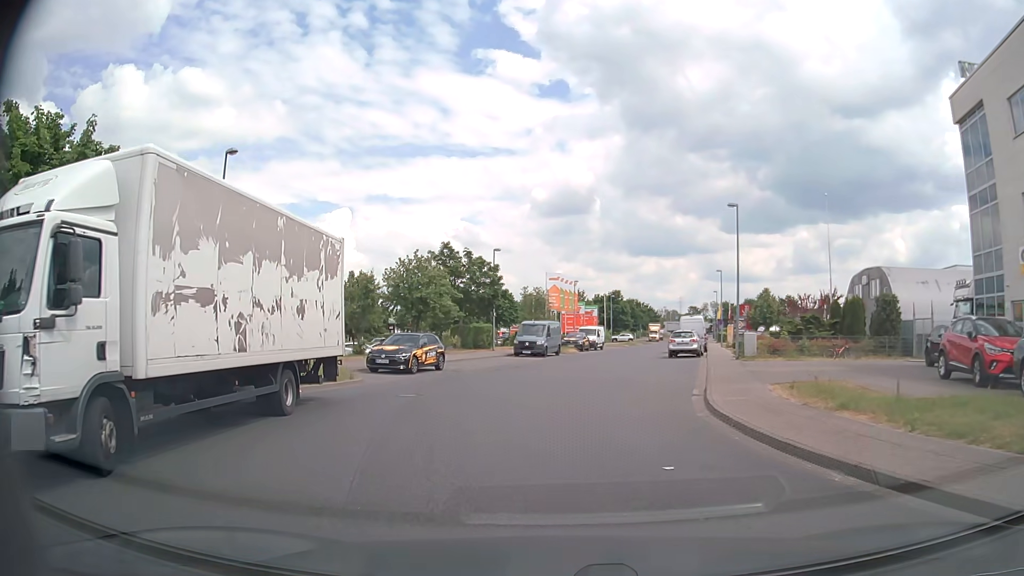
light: Day
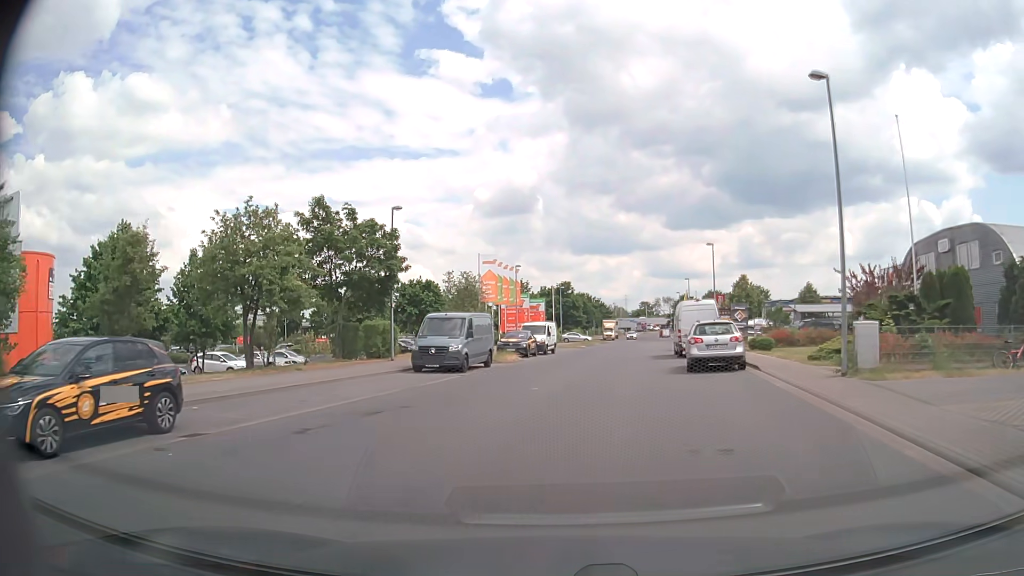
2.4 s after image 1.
(+0.2, +17.6) m; +3°
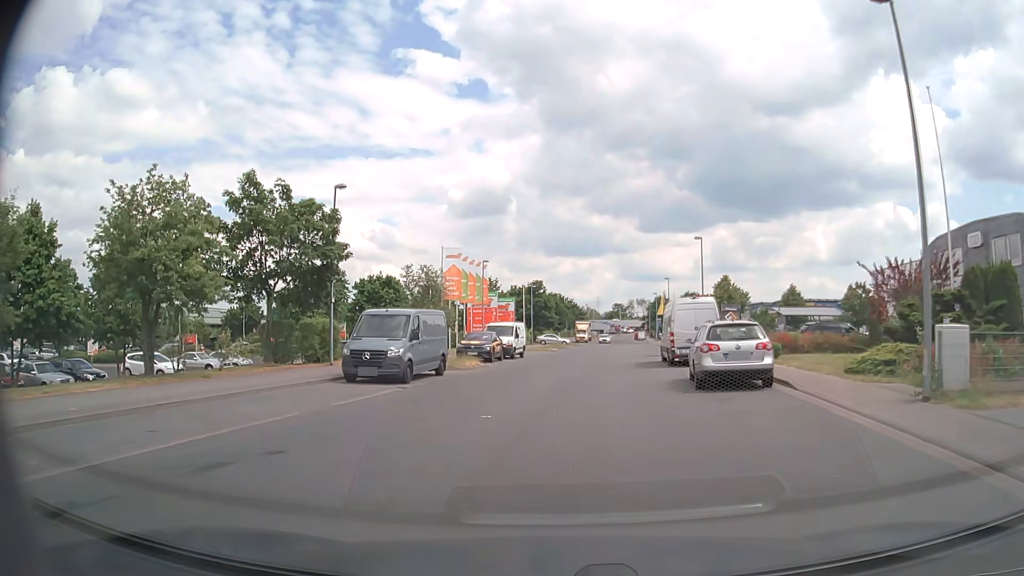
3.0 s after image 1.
(+0.1, +5.1) m; +2°
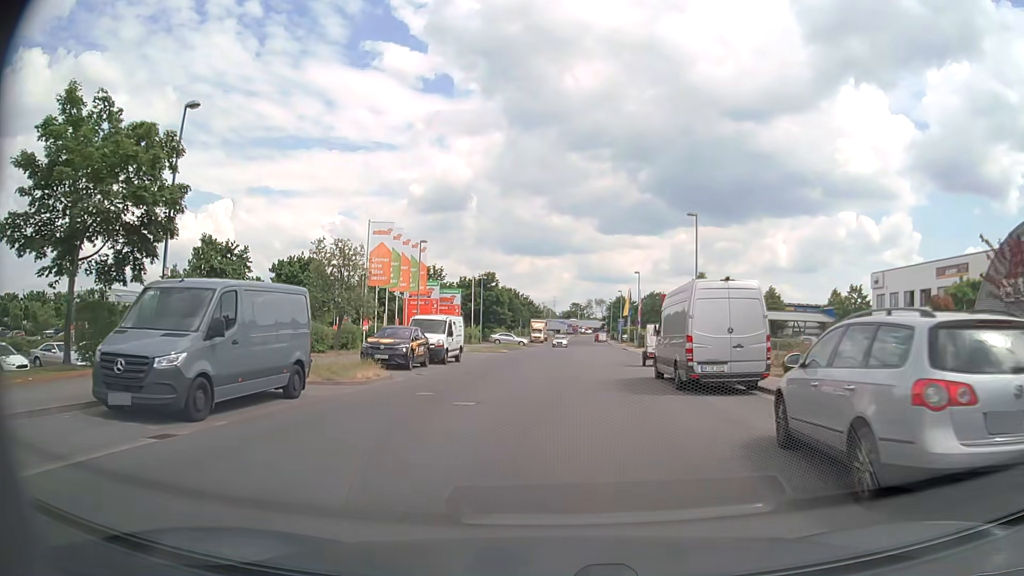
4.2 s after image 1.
(+0.3, +10.2) m; +4°
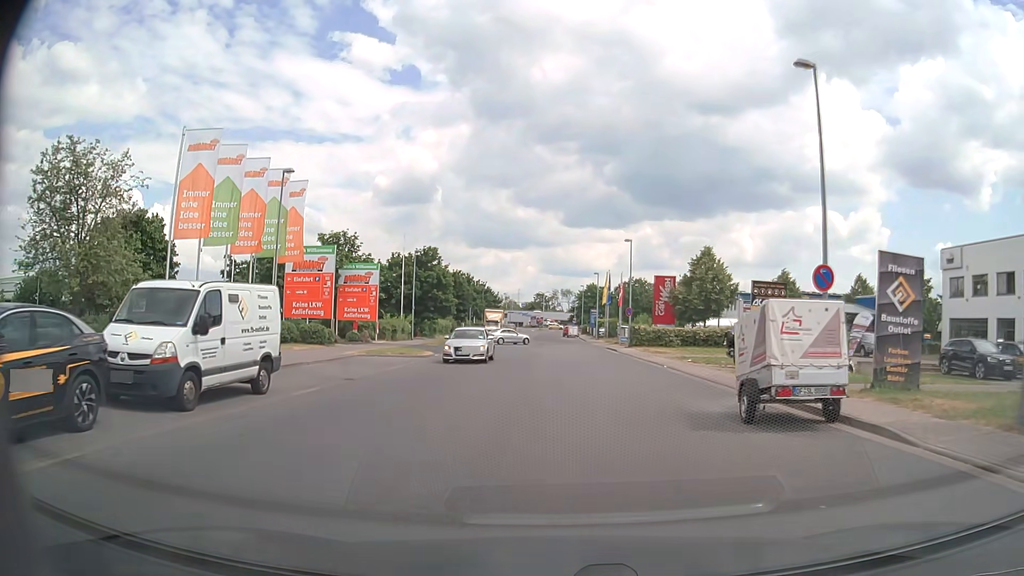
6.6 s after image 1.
(+0.5, +19.9) m; +3°
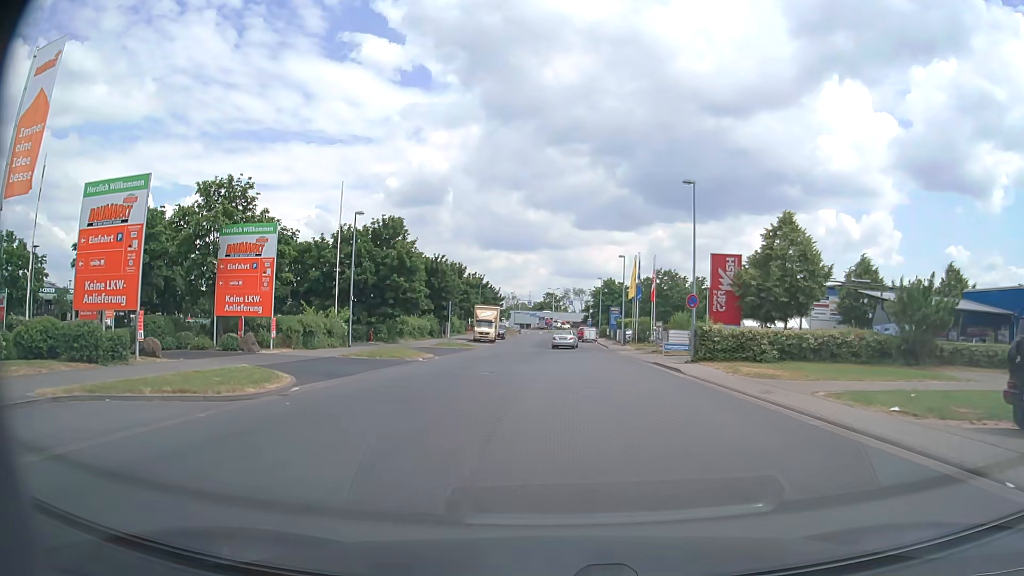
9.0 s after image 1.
(+0.3, +19.7) m; 0°
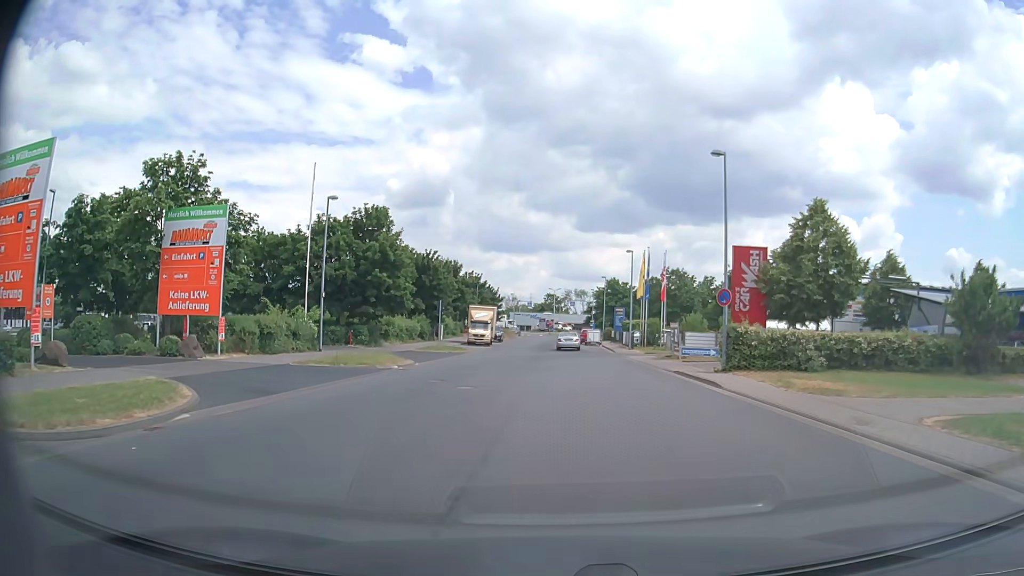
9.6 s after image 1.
(0.0, +5.1) m; 0°
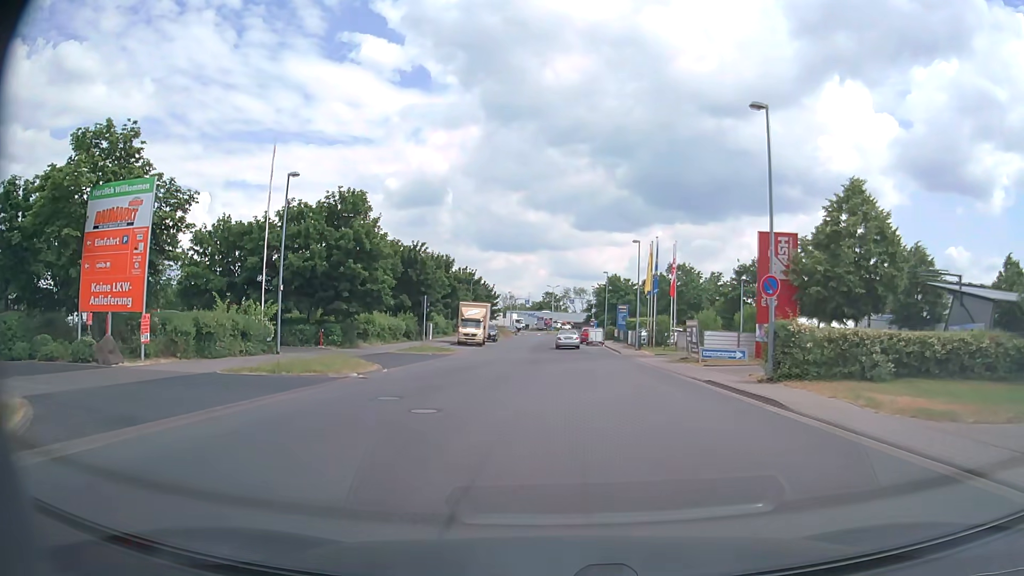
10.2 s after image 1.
(0.0, +5.2) m; 0°
(0, +10) (0, +20) (0, +30) (0, +40) (0, +50) (0, +60) (0, +70) (+1, +80) (+1, +90) (+2, +100) m
